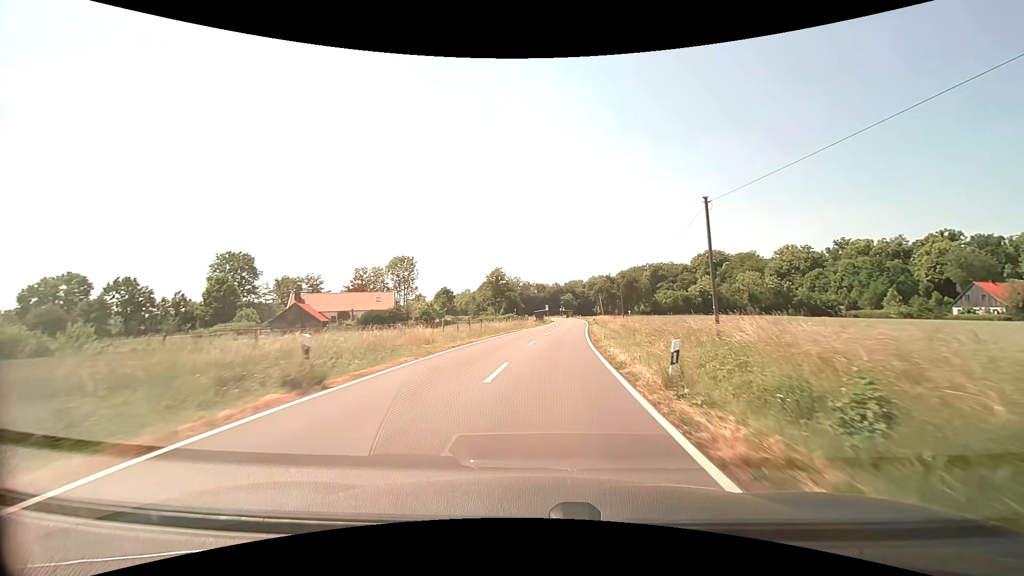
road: secondary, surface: asphalt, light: Day
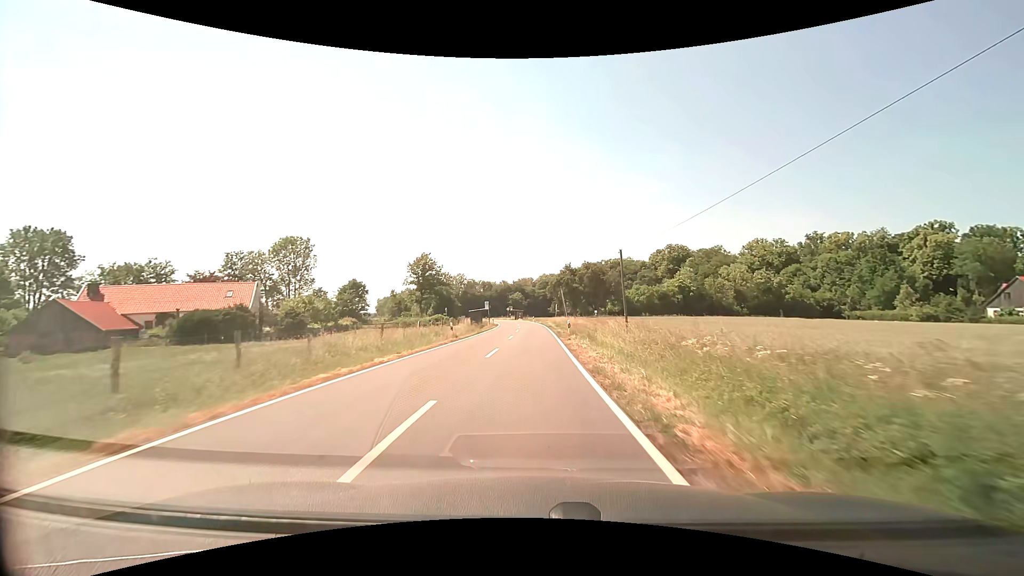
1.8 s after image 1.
(+1.7, +30.0) m; +6°
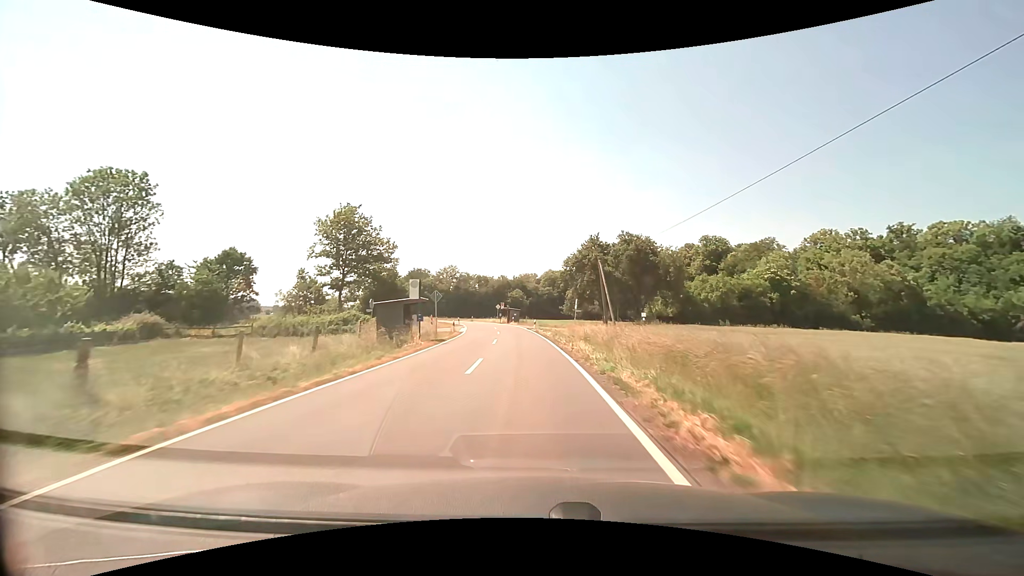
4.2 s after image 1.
(+0.1, +40.3) m; 0°
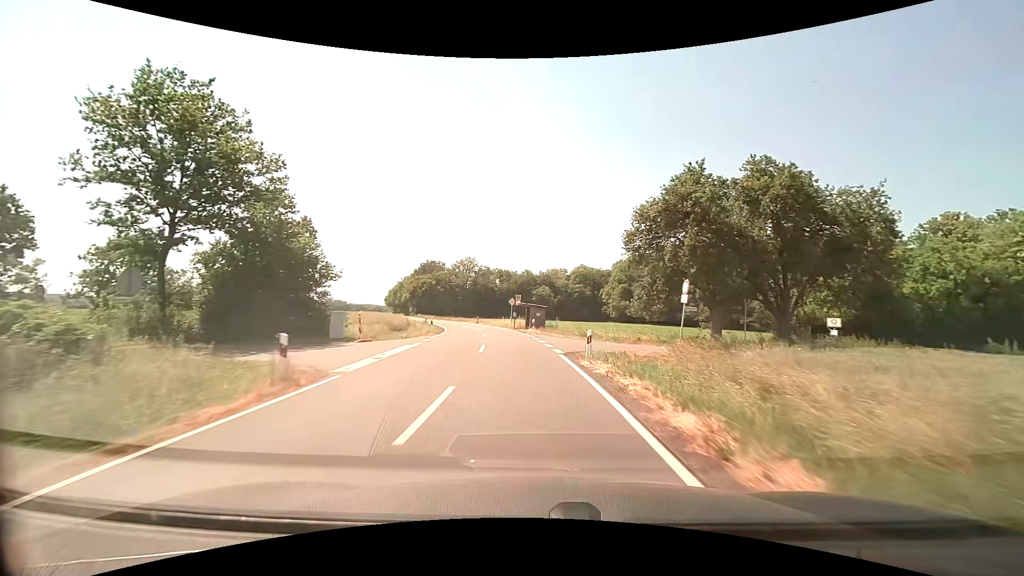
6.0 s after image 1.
(-0.7, +30.3) m; -3°
(0, +10) (-1, +20) (-1, +30) (-3, +40) (-4, +50) (-7, +59) (-9, +69) (-12, +79) (-15, +88) (-18, +98) m
